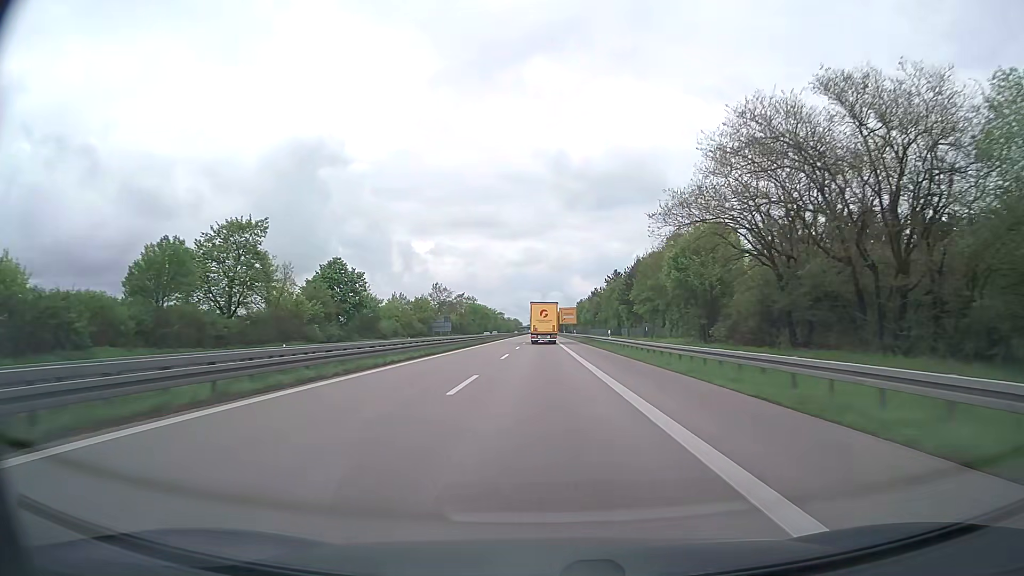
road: trunk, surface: asphalt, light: Day
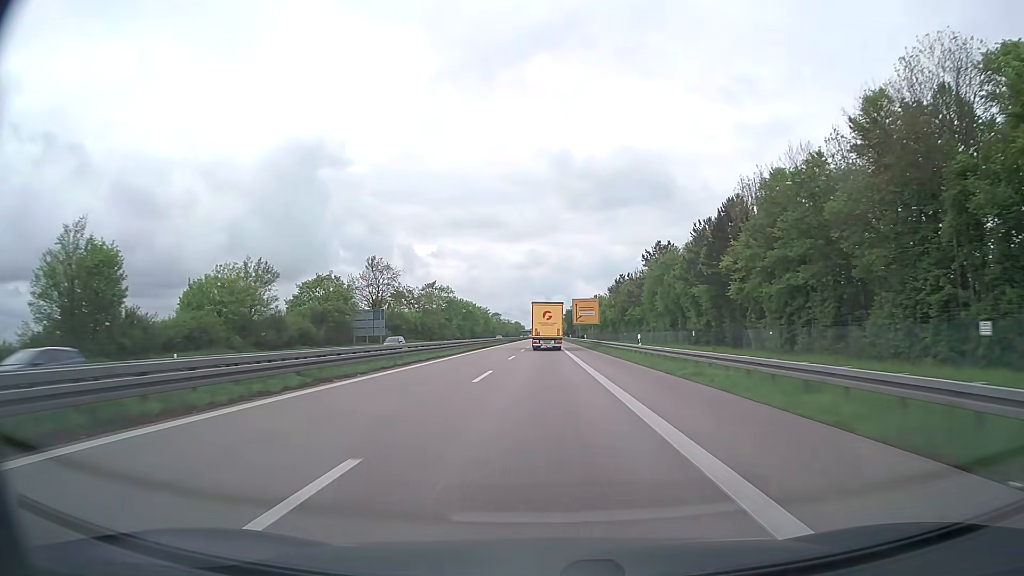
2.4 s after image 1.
(-0.1, +66.9) m; 0°
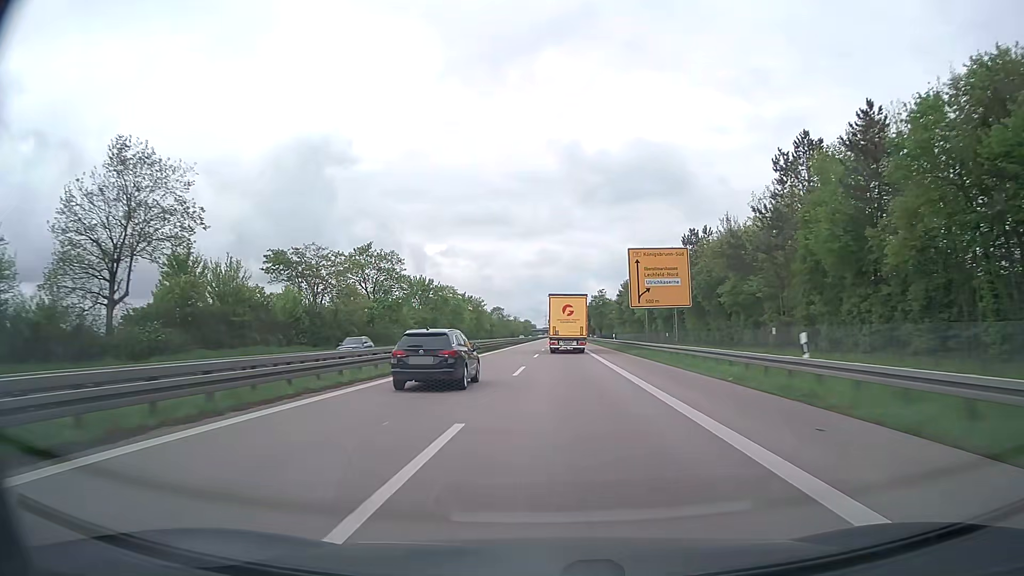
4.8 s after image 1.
(-0.4, +69.3) m; -1°
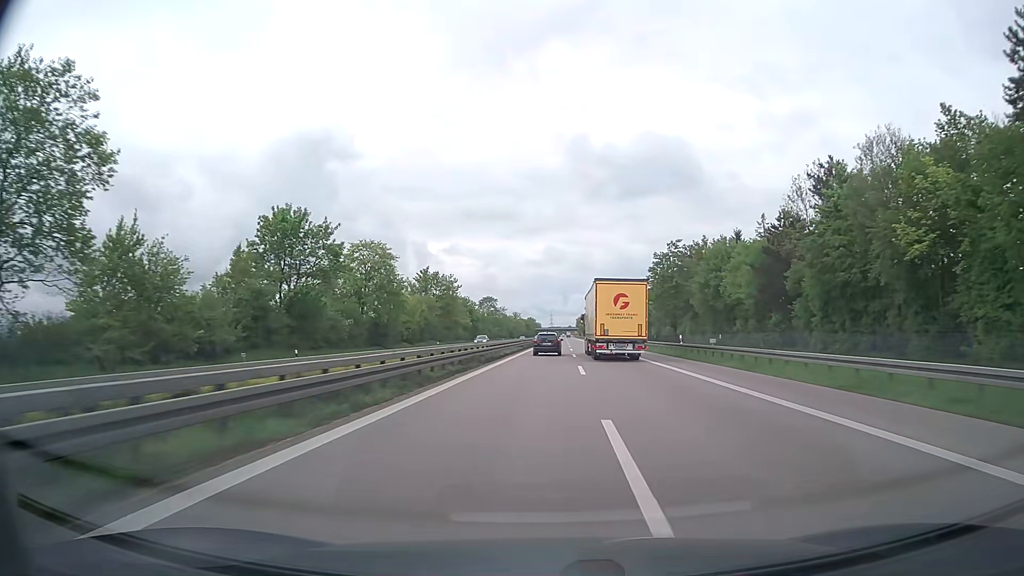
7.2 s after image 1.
(-0.7, +71.8) m; -1°
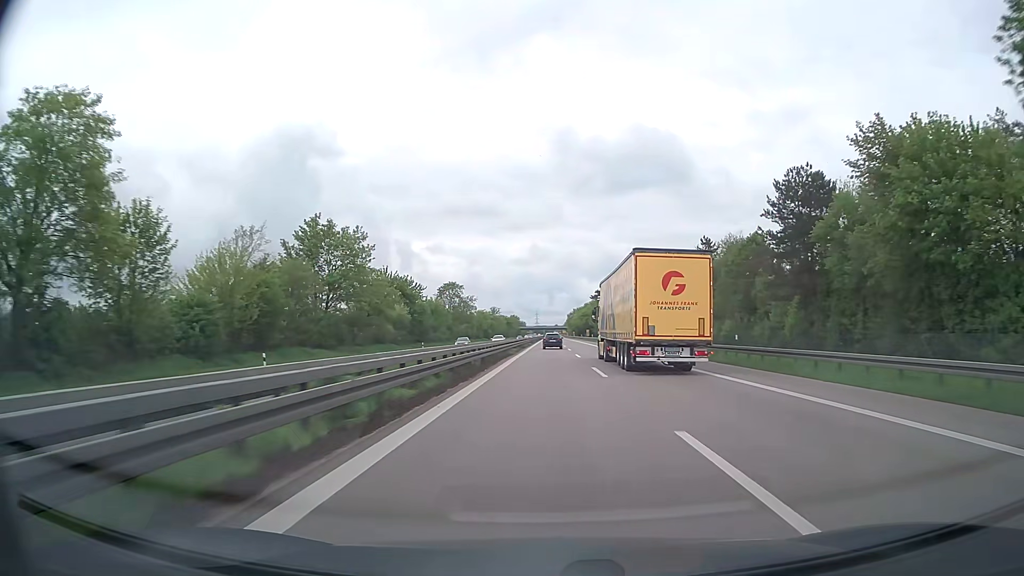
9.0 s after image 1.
(+0.5, +55.7) m; +1°
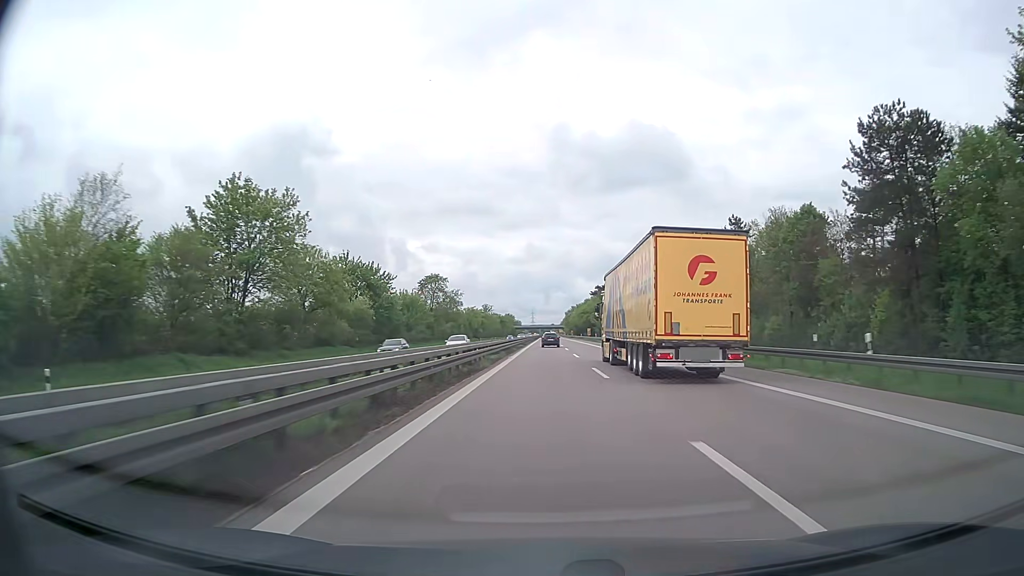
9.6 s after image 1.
(+0.1, +18.9) m; 0°
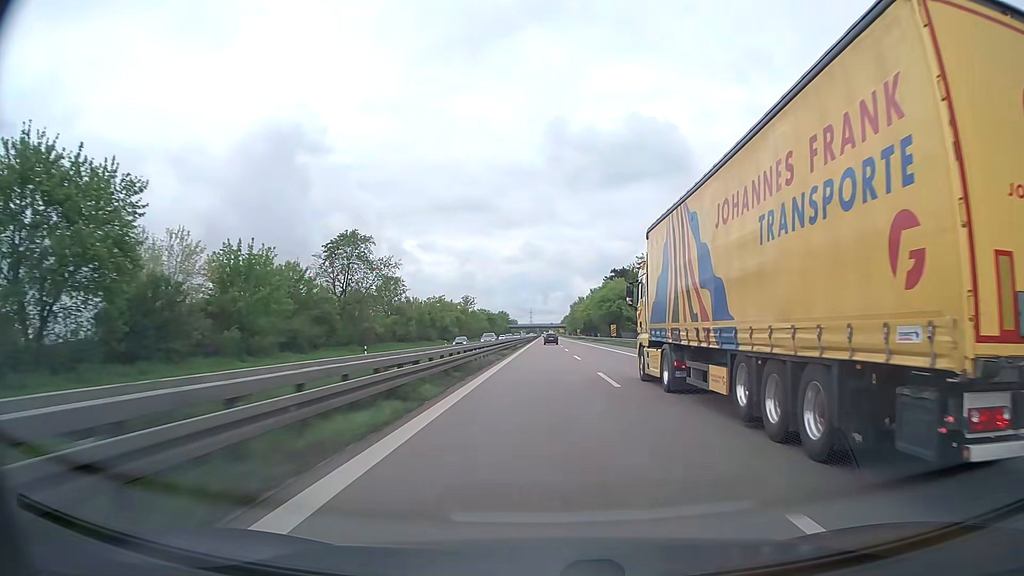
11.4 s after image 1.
(0.0, +57.5) m; 0°
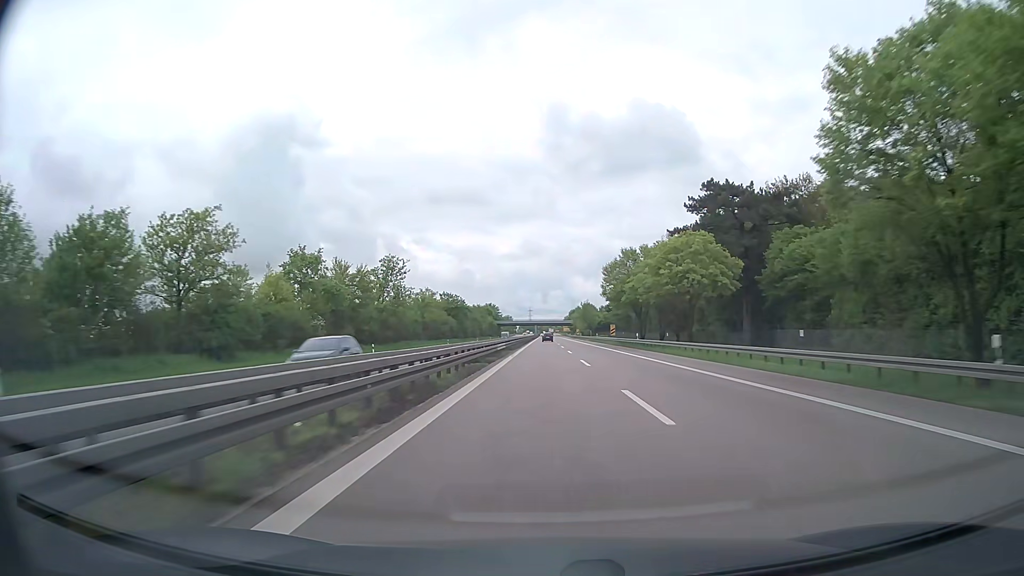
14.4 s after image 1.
(-0.1, +97.0) m; 0°
(0, +10) (0, +20) (0, +30) (0, +40) (+1, +50) (+1, +60) (+1, +70) (+2, +80) (+2, +90) (+2, +100) m
